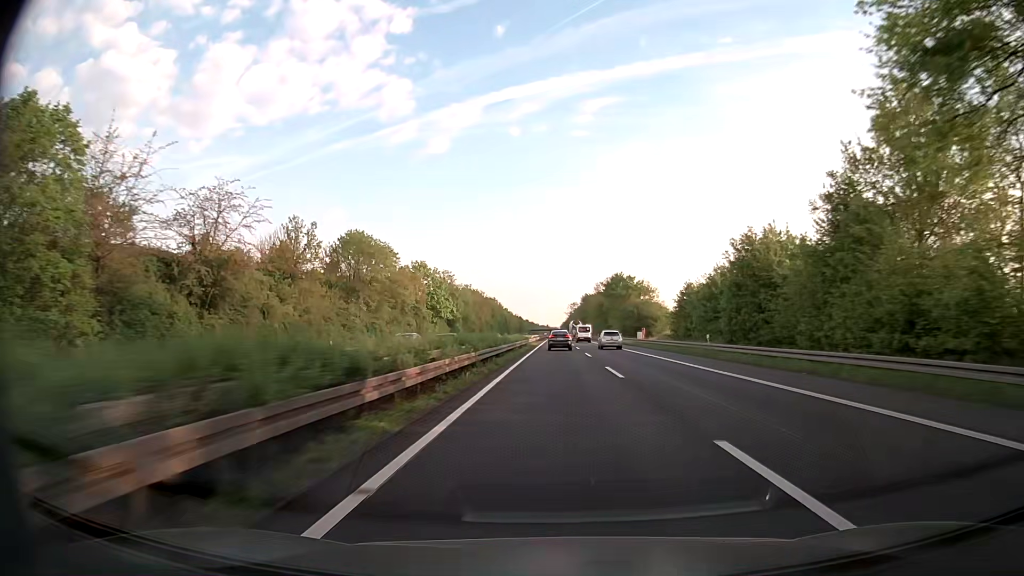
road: trunk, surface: asphalt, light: Day
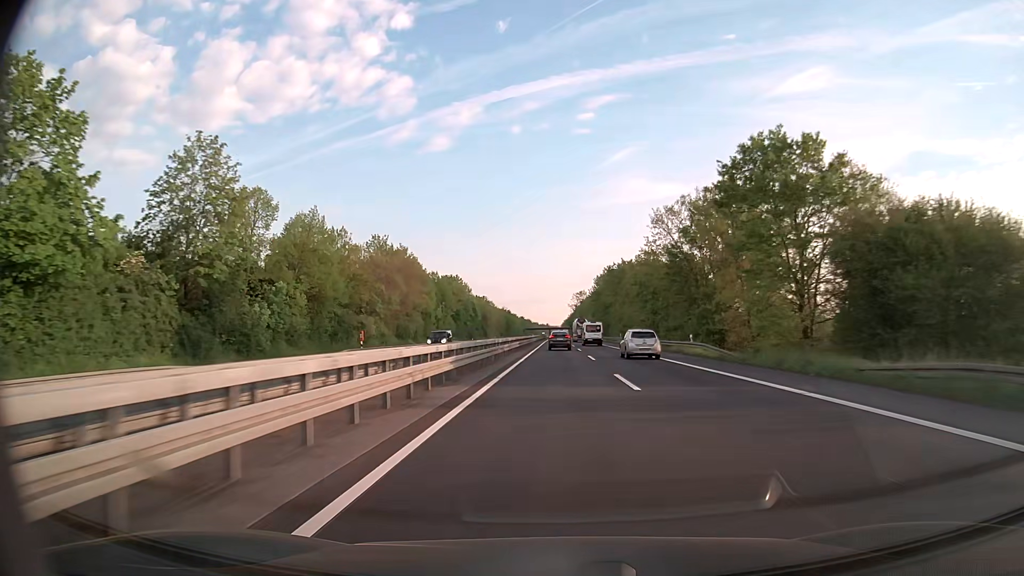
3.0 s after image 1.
(+0.3, +94.3) m; 0°
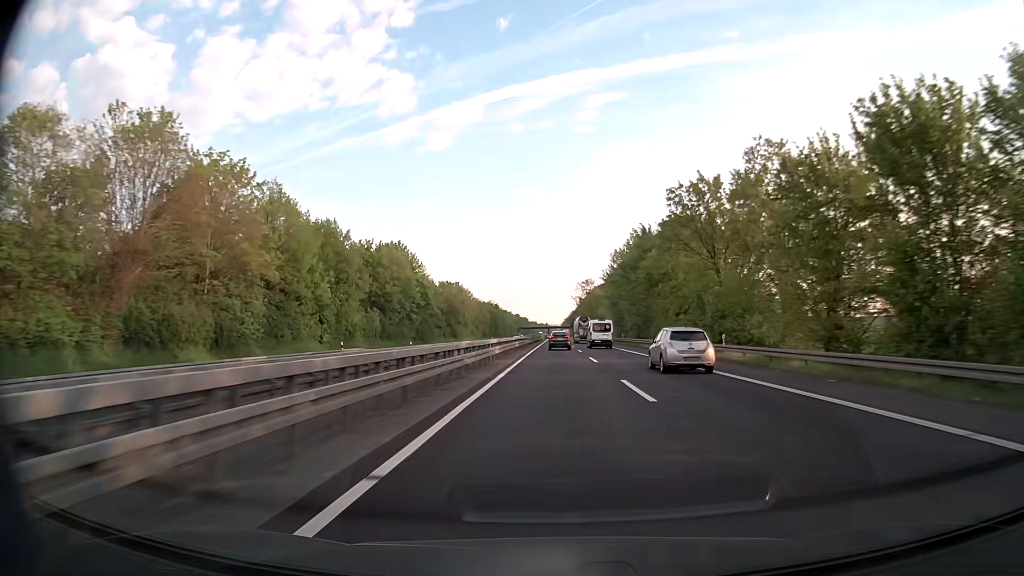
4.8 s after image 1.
(0.0, +56.6) m; 0°
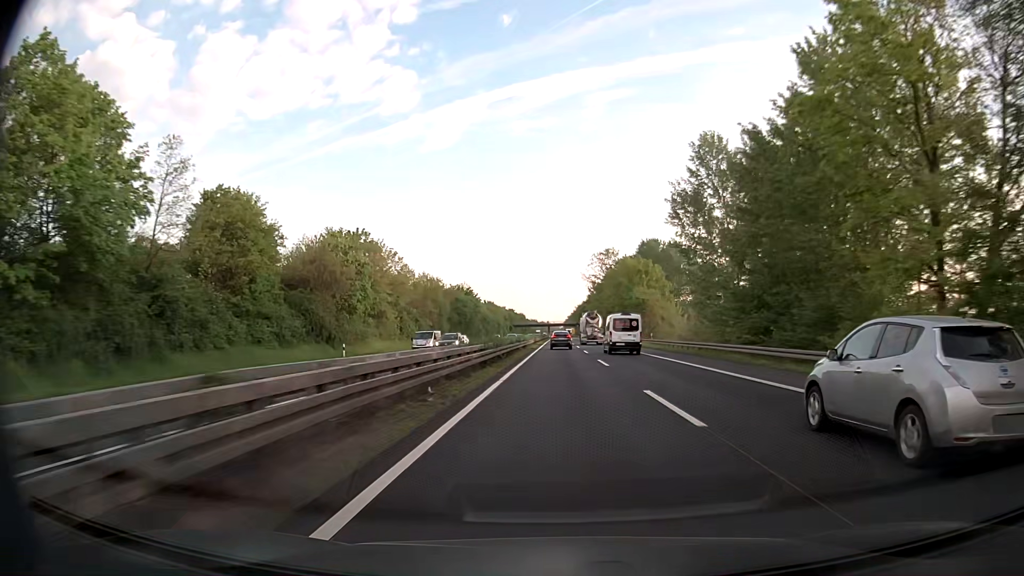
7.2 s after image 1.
(-0.3, +75.6) m; 0°
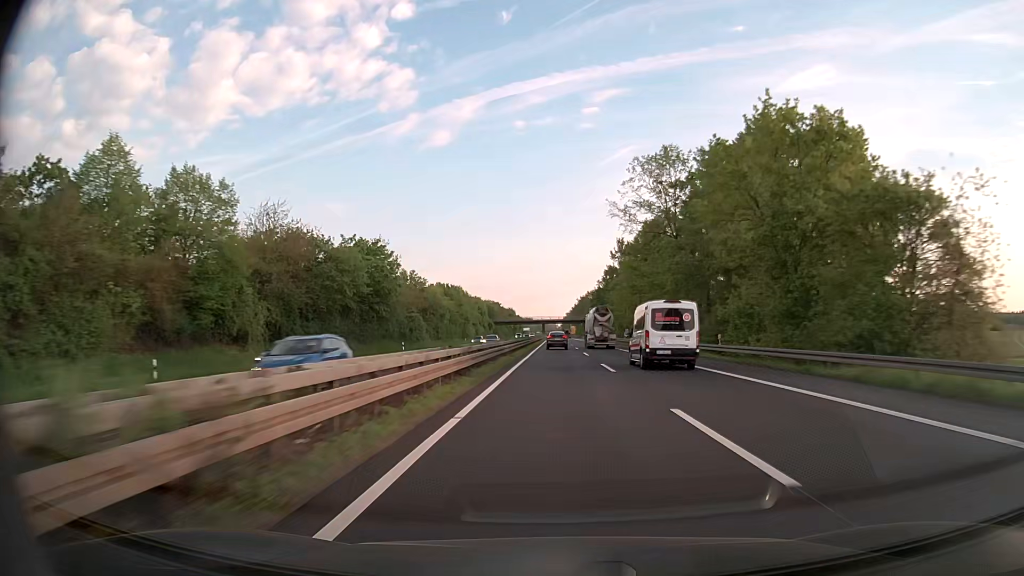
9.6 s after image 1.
(+0.2, +75.8) m; 0°
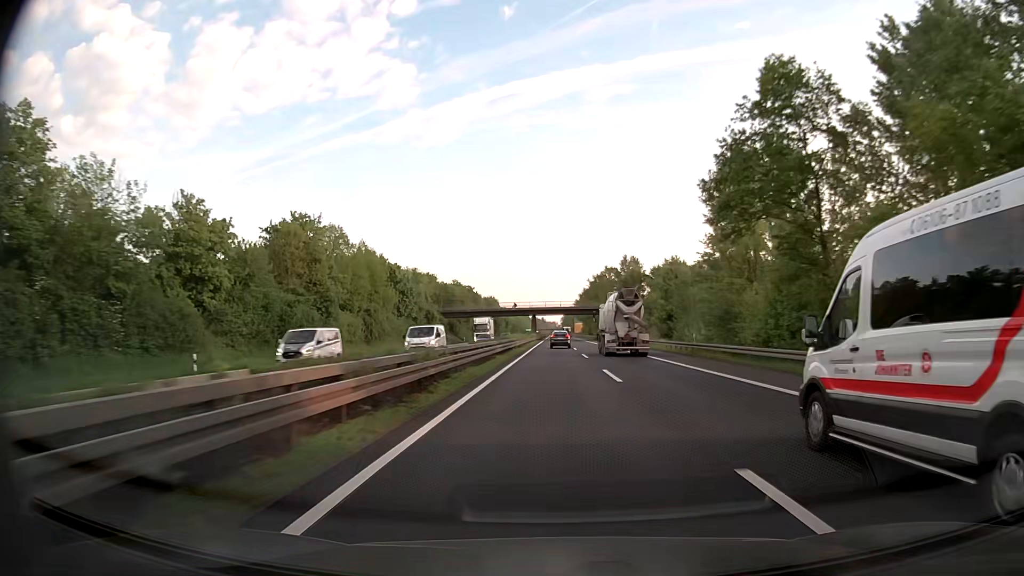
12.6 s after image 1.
(0.0, +94.9) m; 0°
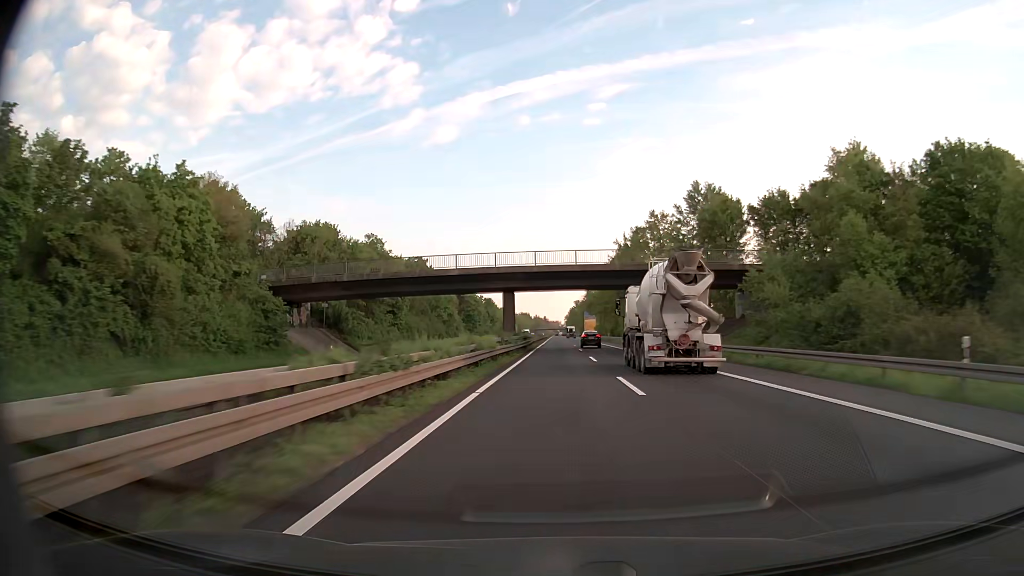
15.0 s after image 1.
(-0.1, +76.2) m; 0°
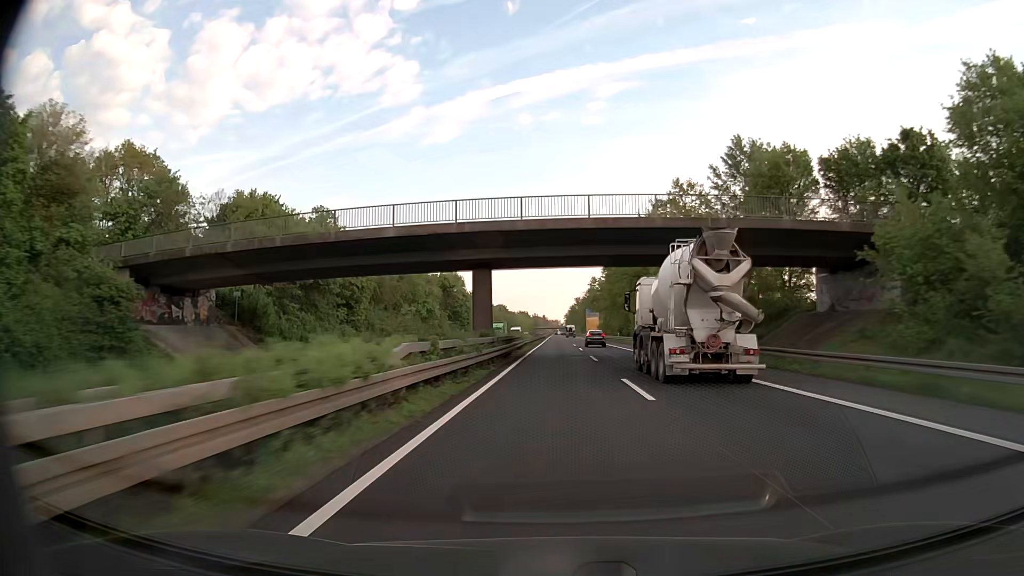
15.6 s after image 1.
(0.0, +19.1) m; 0°
(0, +10) (0, +20) (0, +30) (0, +40) (0, +50) (0, +60) (0, +70) (0, +80) (0, +90) (0, +100) m
